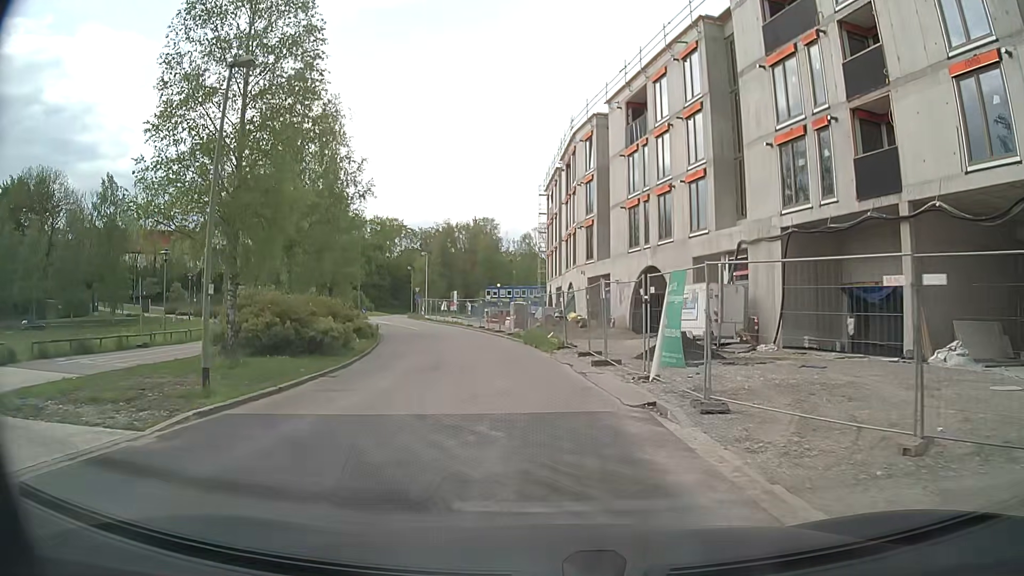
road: residential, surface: asphalt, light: Day
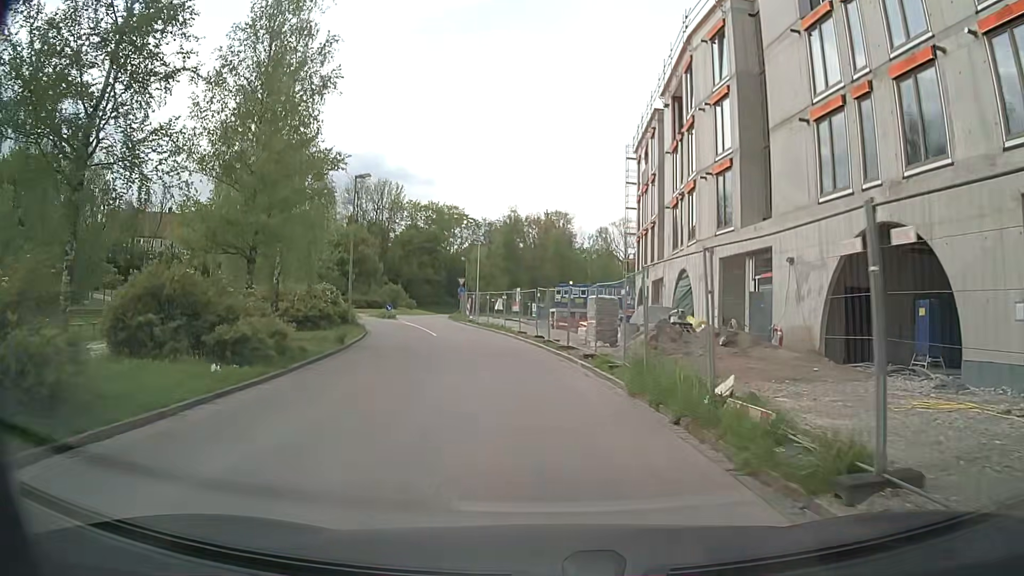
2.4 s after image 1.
(-0.9, +18.8) m; -6°
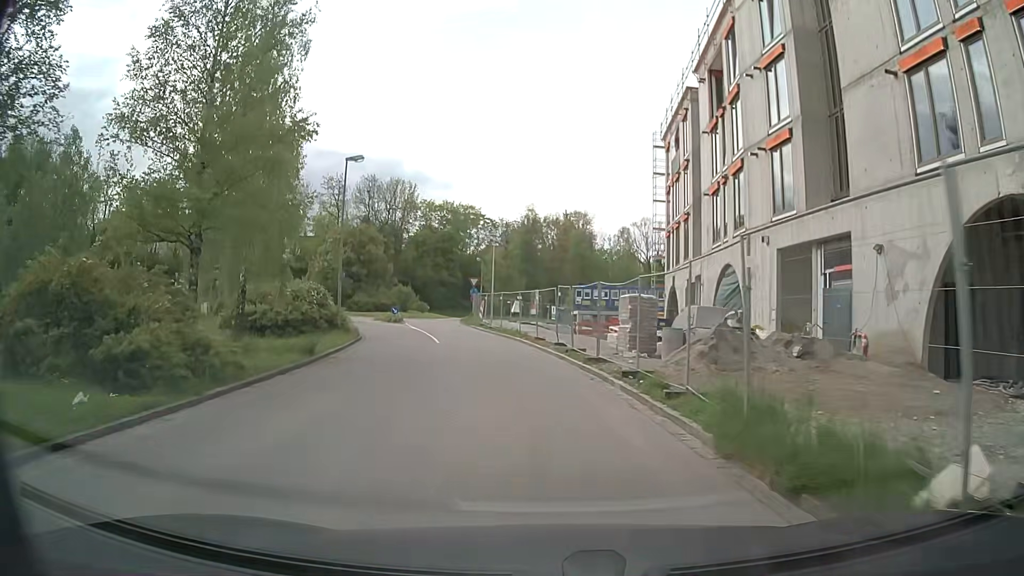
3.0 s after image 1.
(0.0, +4.8) m; -1°
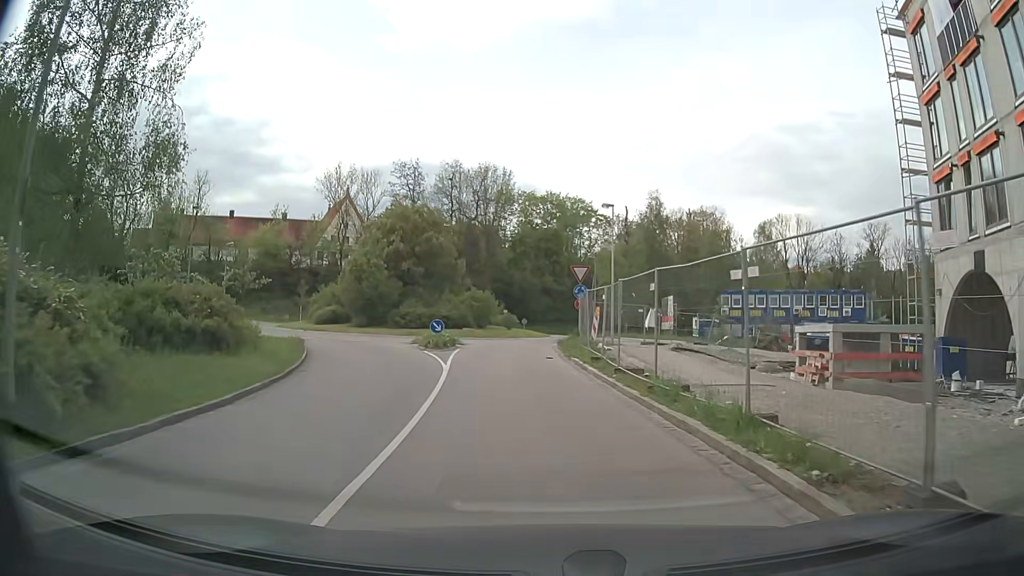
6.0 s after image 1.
(-2.0, +23.1) m; -10°
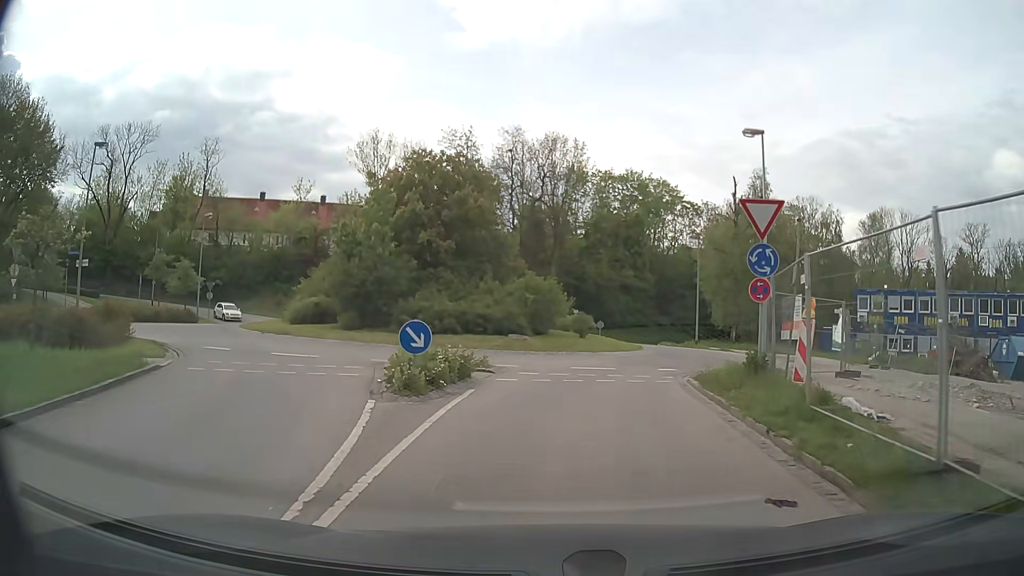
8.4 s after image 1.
(-0.8, +16.8) m; -6°
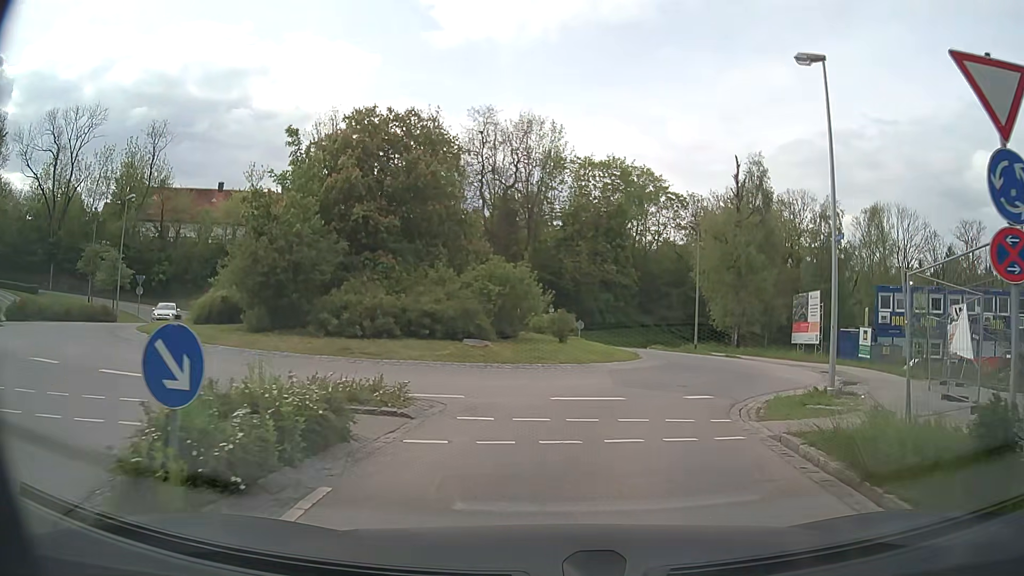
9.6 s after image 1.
(+0.1, +7.3) m; +3°
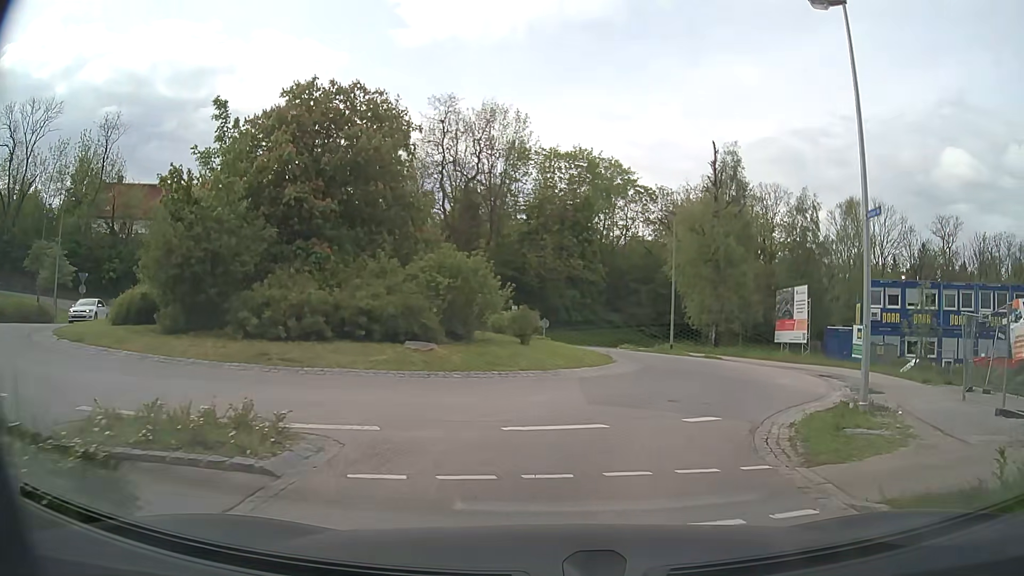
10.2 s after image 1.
(+0.1, +3.4) m; +3°
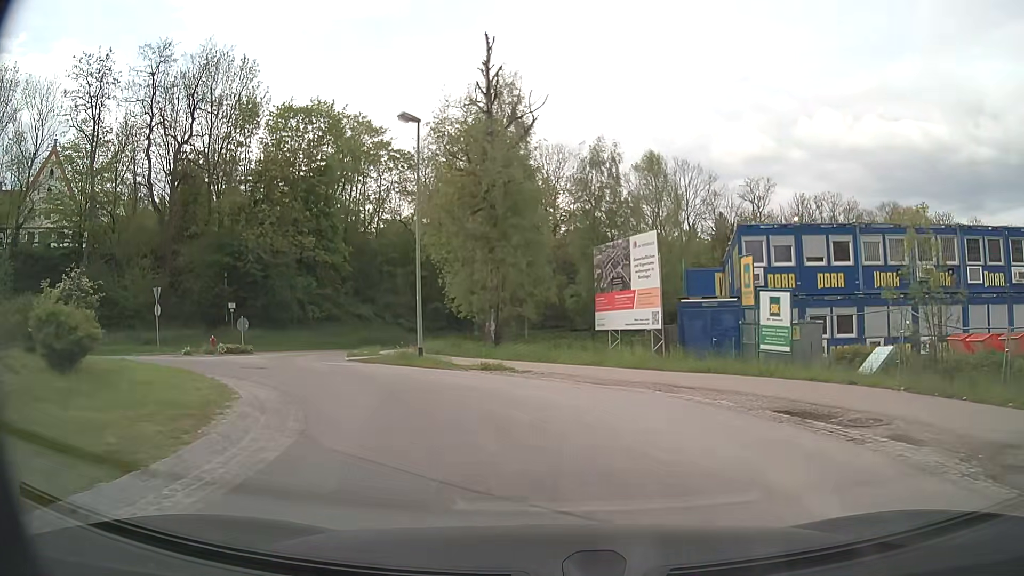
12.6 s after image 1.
(+3.2, +15.6) m; +19°
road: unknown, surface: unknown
(-1, +10) (-6, +19) (-10, +28) (-12, +38) (-10, +48) (-6, +57) (-1, +65) (+5, +73) (+12, +80) (+20, +87) m
